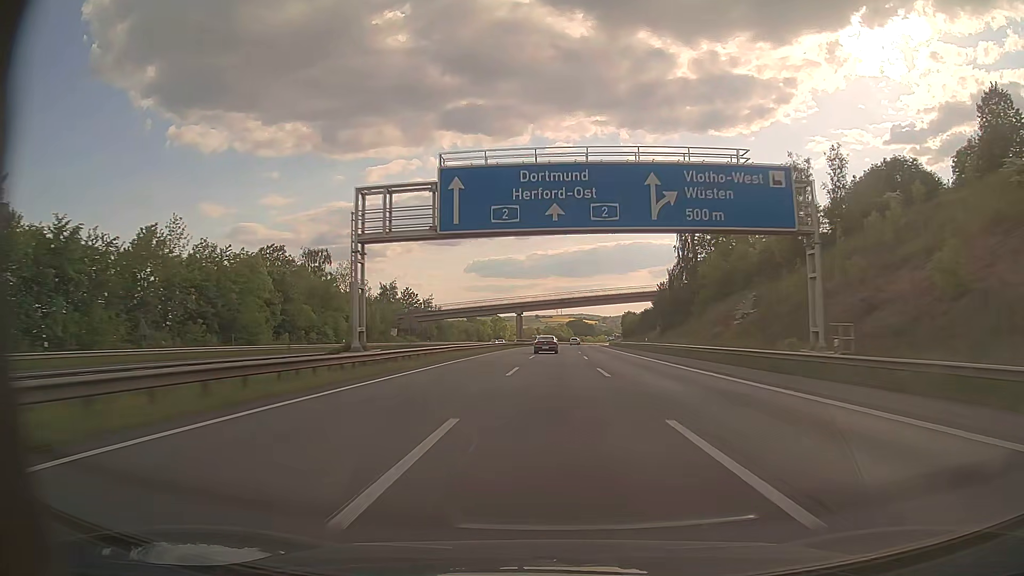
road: motorway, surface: asphalt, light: Day
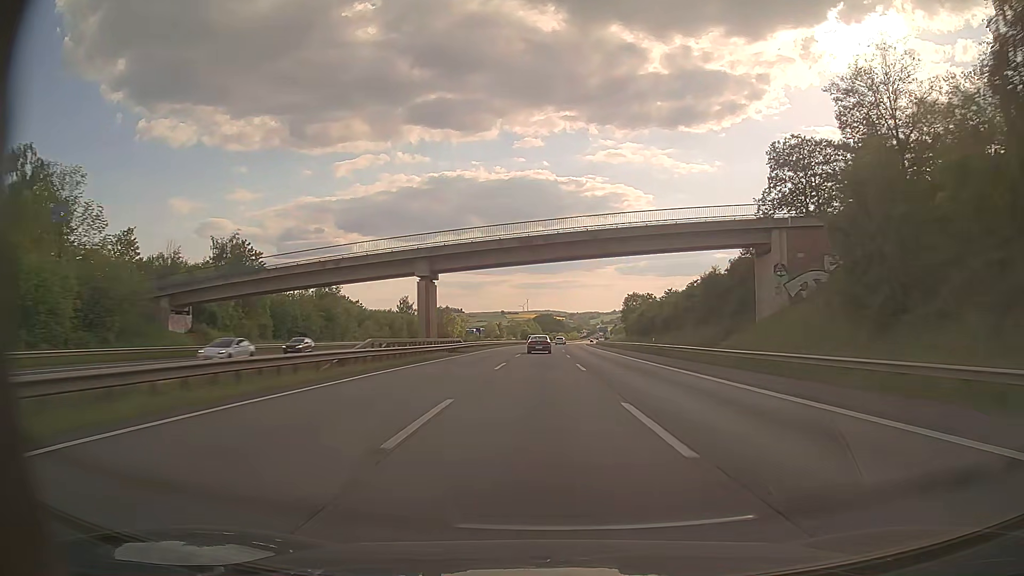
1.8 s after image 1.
(+1.4, +70.6) m; +3°
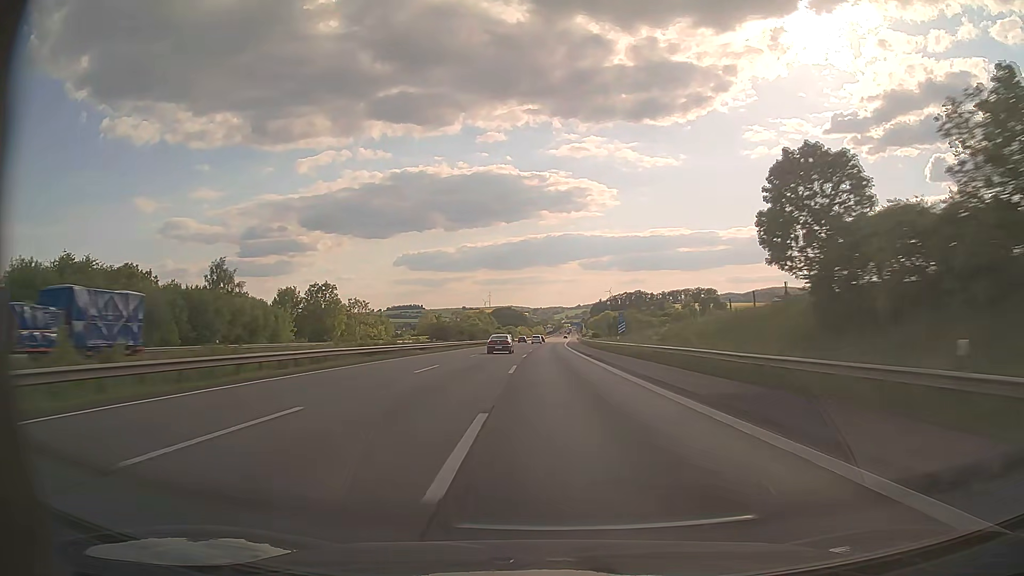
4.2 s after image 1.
(+3.4, +94.9) m; +3°
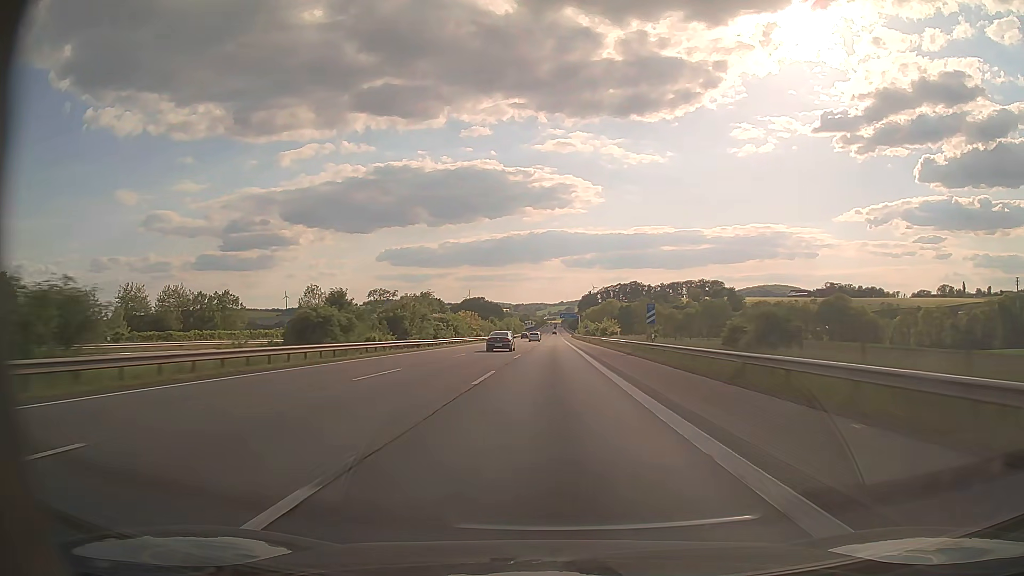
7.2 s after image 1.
(+1.2, +117.9) m; +1°
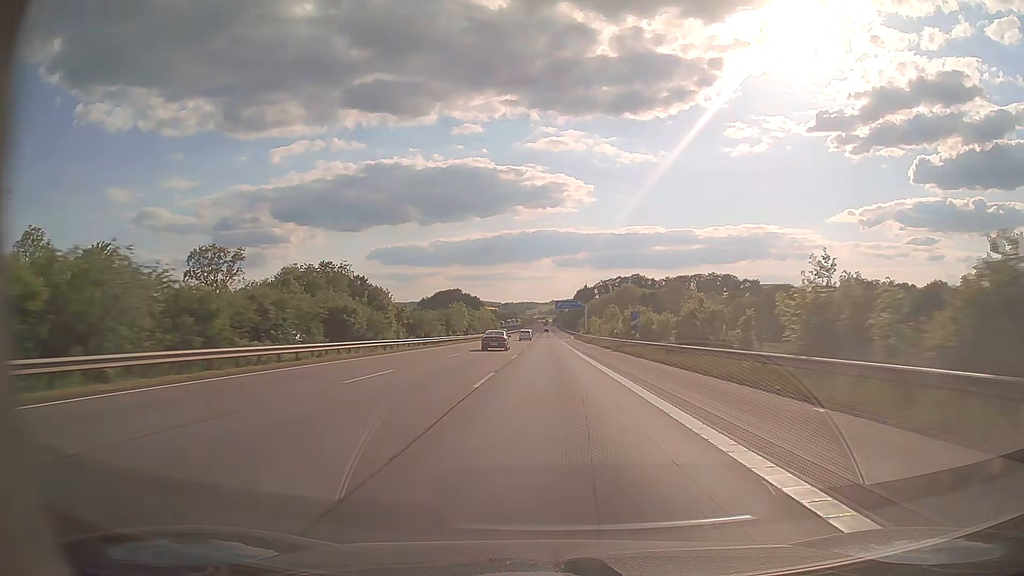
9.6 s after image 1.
(+0.7, +92.5) m; +1°
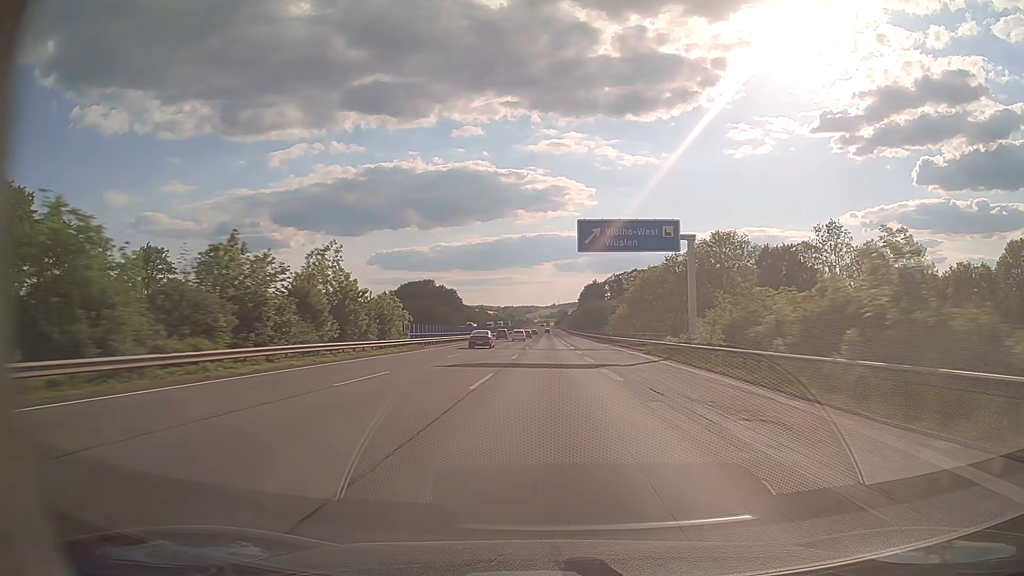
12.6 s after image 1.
(+0.2, +113.4) m; 0°
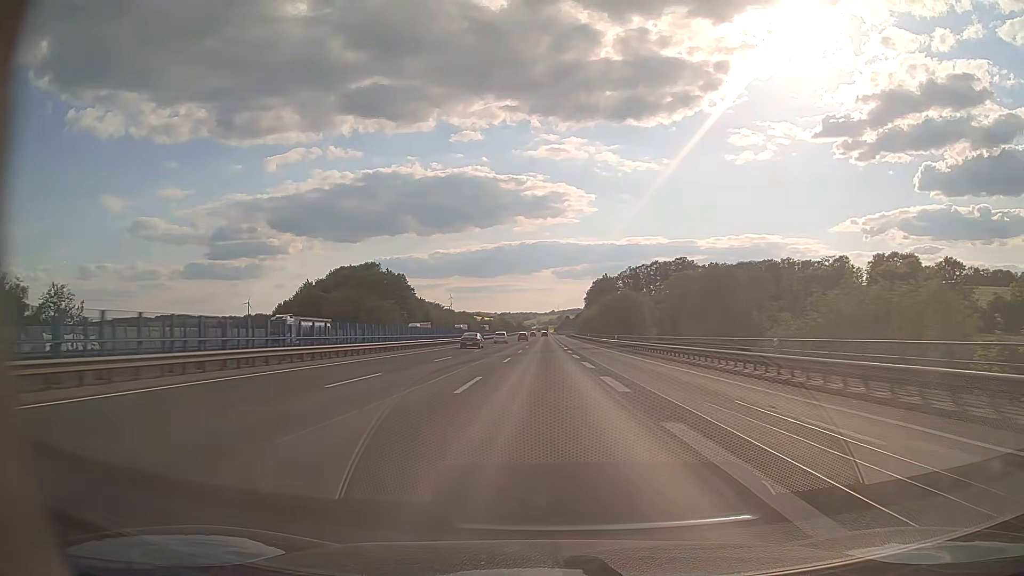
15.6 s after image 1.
(+0.2, +110.9) m; 0°
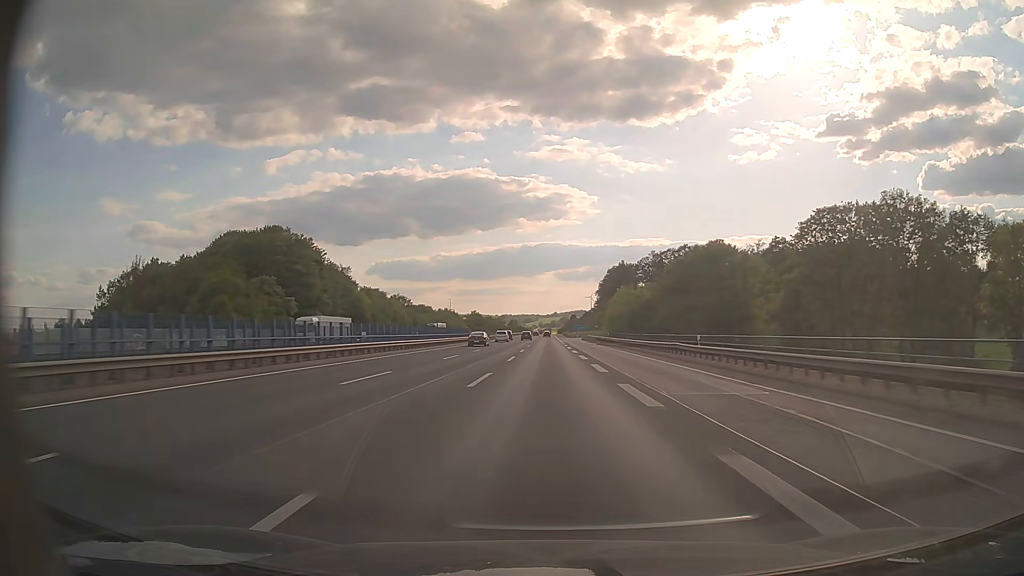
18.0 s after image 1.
(-0.2, +87.9) m; 0°
(0, +10) (0, +20) (0, +30) (0, +40) (0, +50) (0, +60) (0, +70) (0, +80) (0, +90) (0, +100) m
